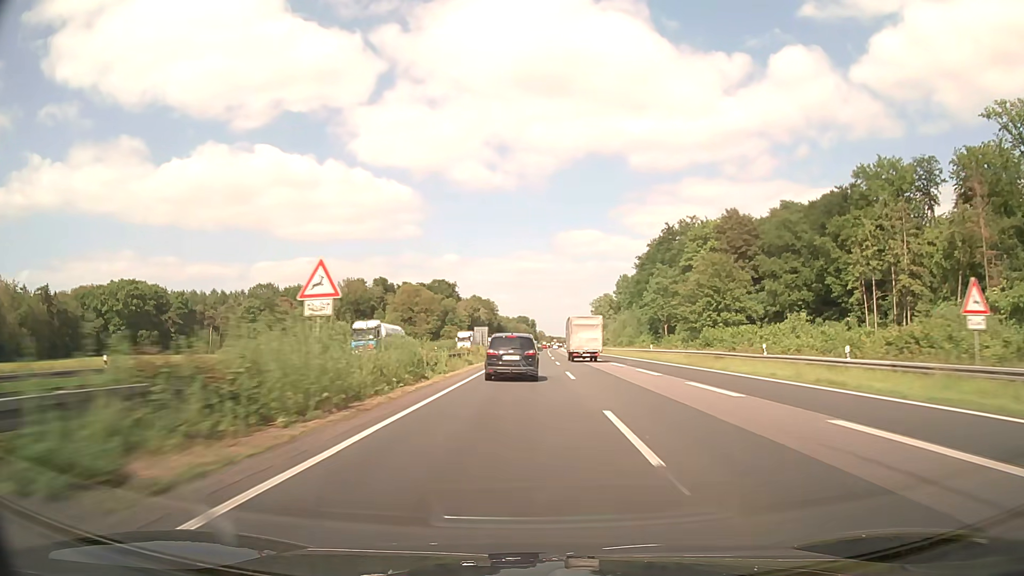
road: motorway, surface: asphalt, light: Day
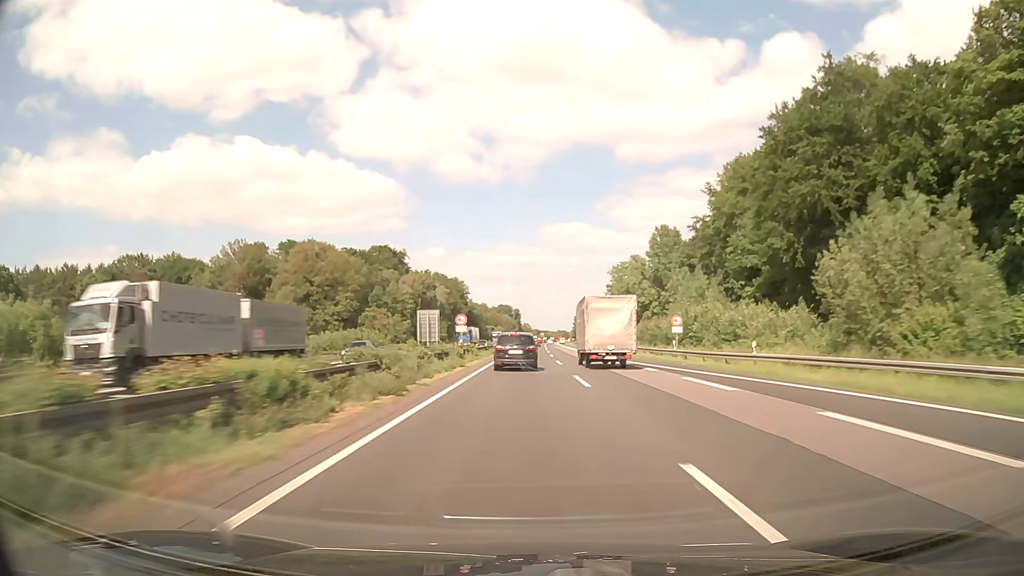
(+1.3, +95.6) m; +1°
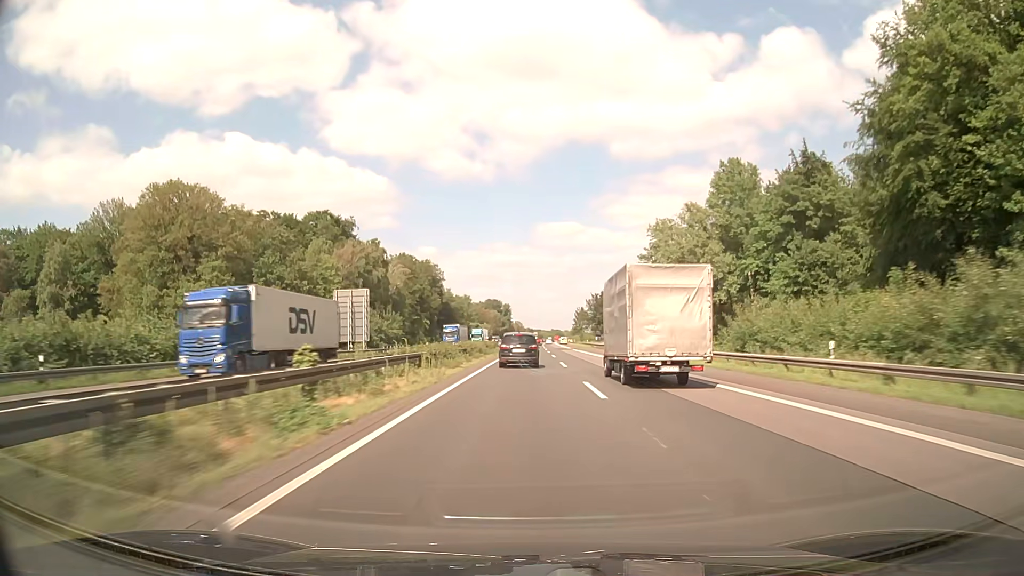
(+0.3, +57.7) m; +1°
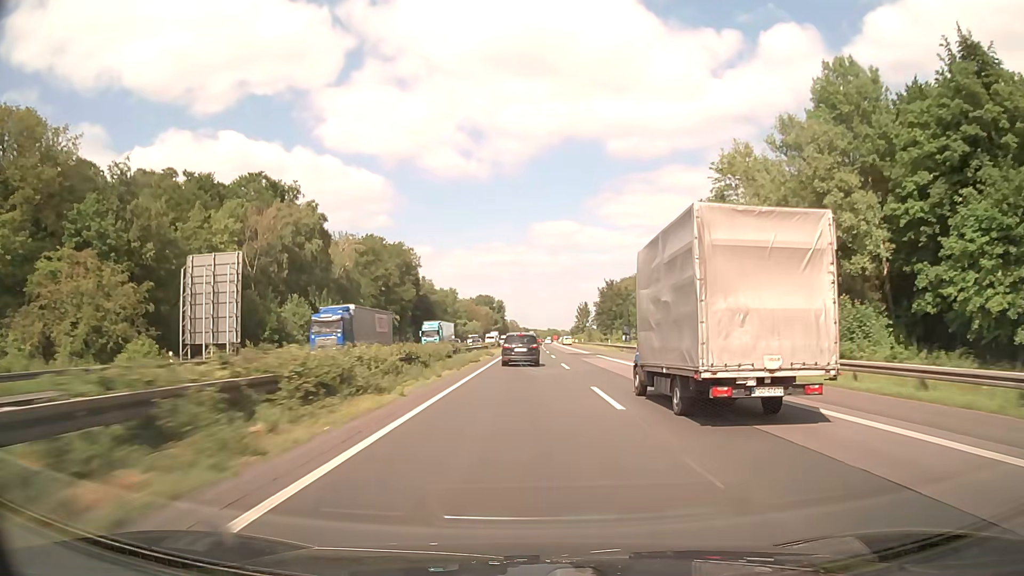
(0.0, +38.1) m; 0°
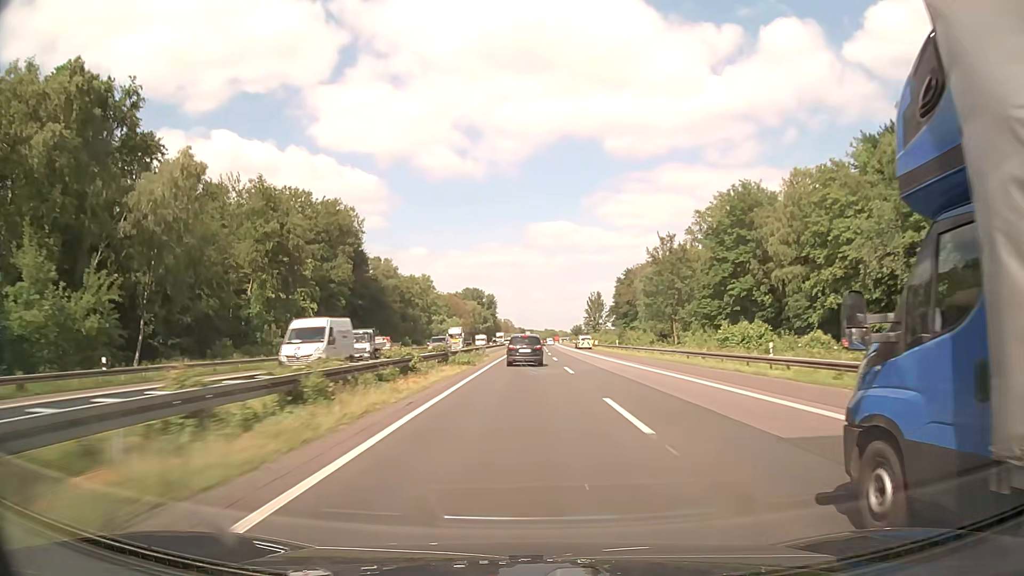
(+0.2, +57.0) m; 0°
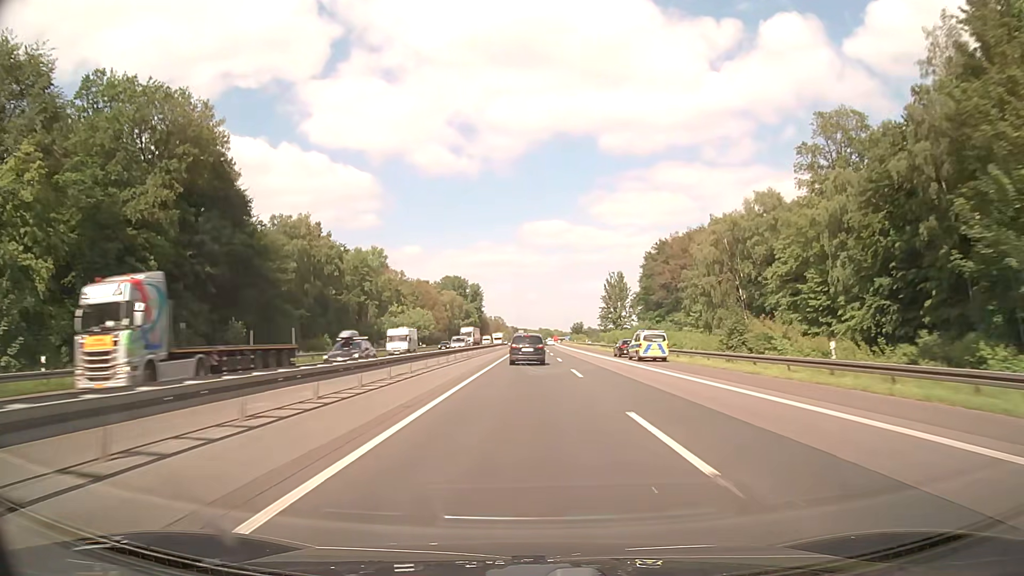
(+0.1, +56.8) m; +1°
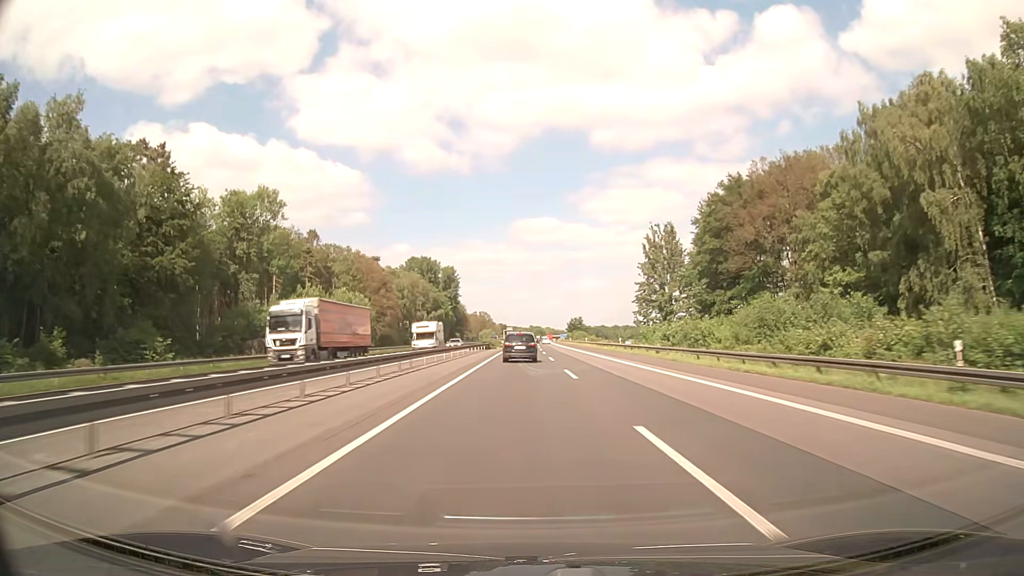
(+0.5, +55.9) m; +1°
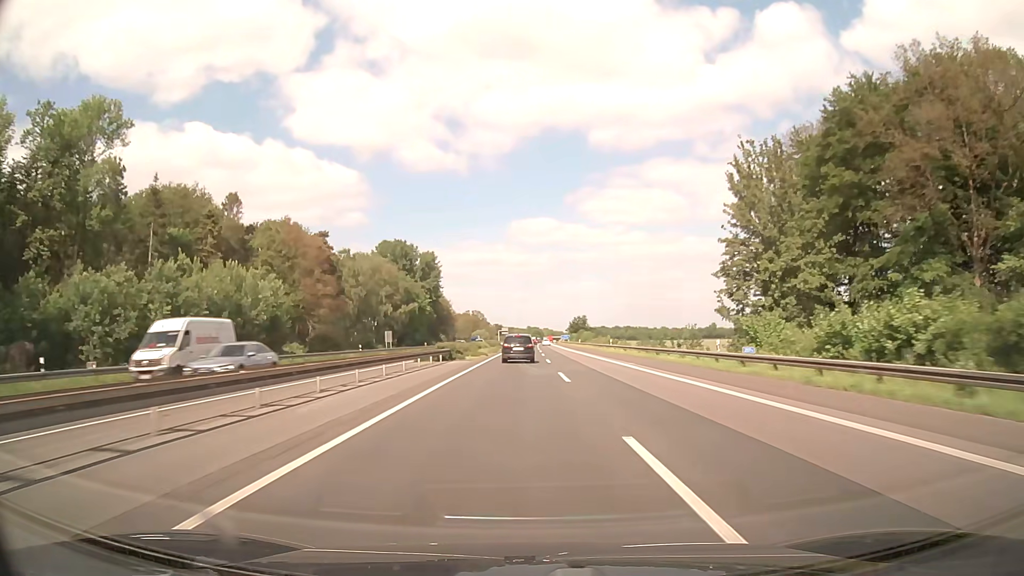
(+0.1, +36.8) m; 0°
(0, +10) (0, +20) (0, +30) (0, +40) (0, +50) (0, +60) (0, +70) (0, +80) (0, +90) (0, +100) m
